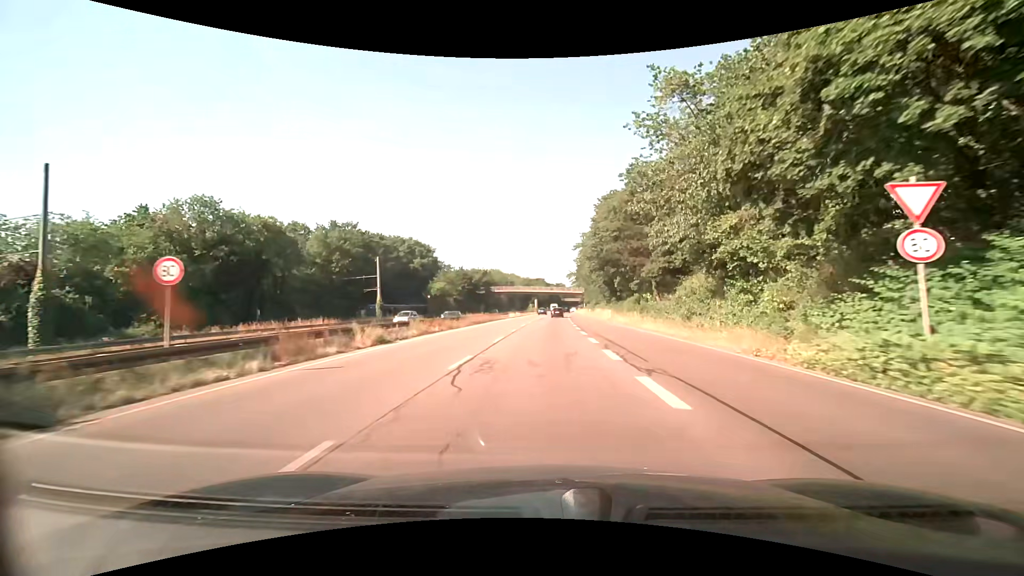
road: trunk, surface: asphalt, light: Day
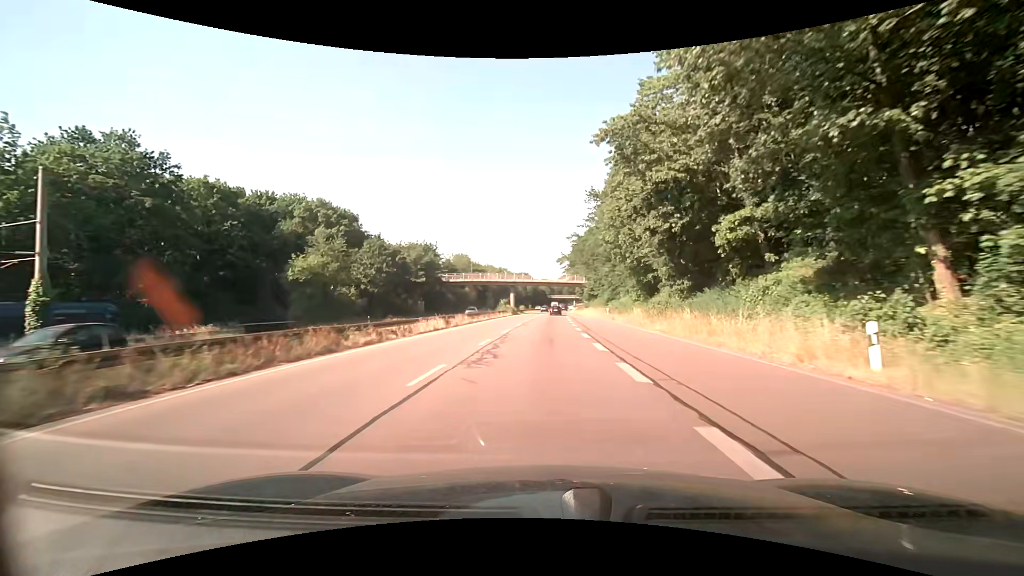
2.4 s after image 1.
(+0.8, +47.2) m; +2°
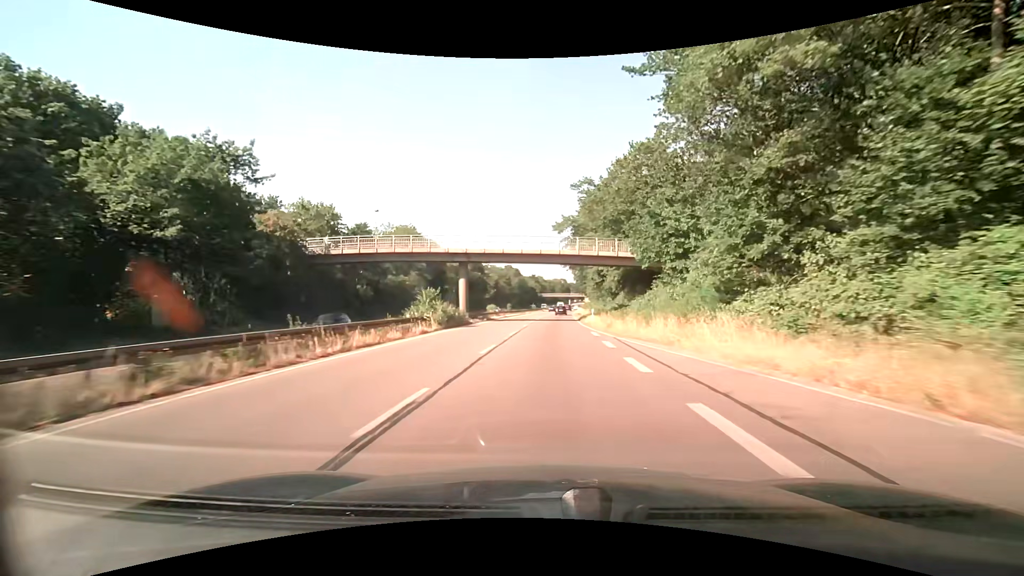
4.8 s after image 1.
(+0.4, +47.9) m; +1°
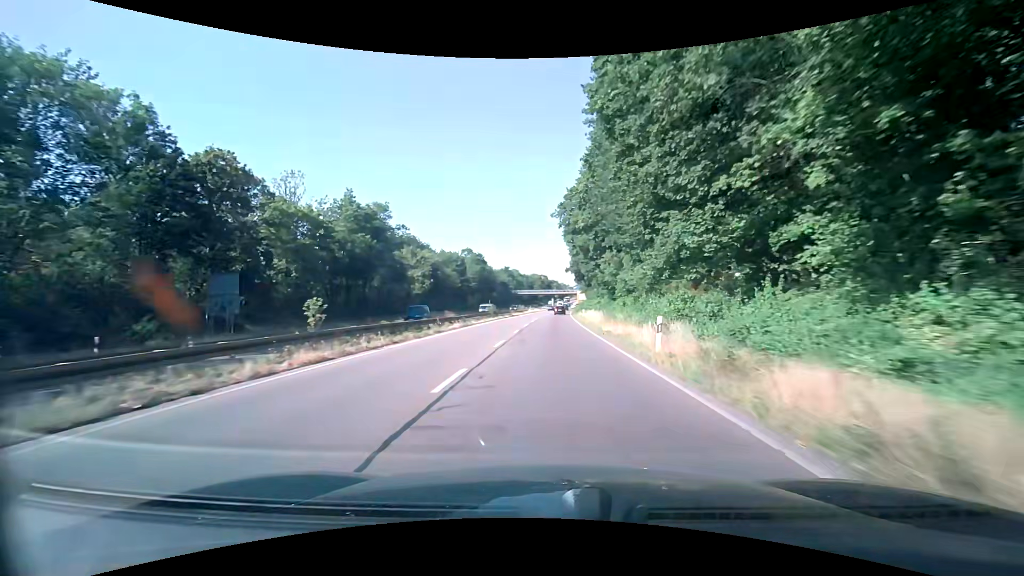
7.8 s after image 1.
(+1.2, +59.9) m; +2°
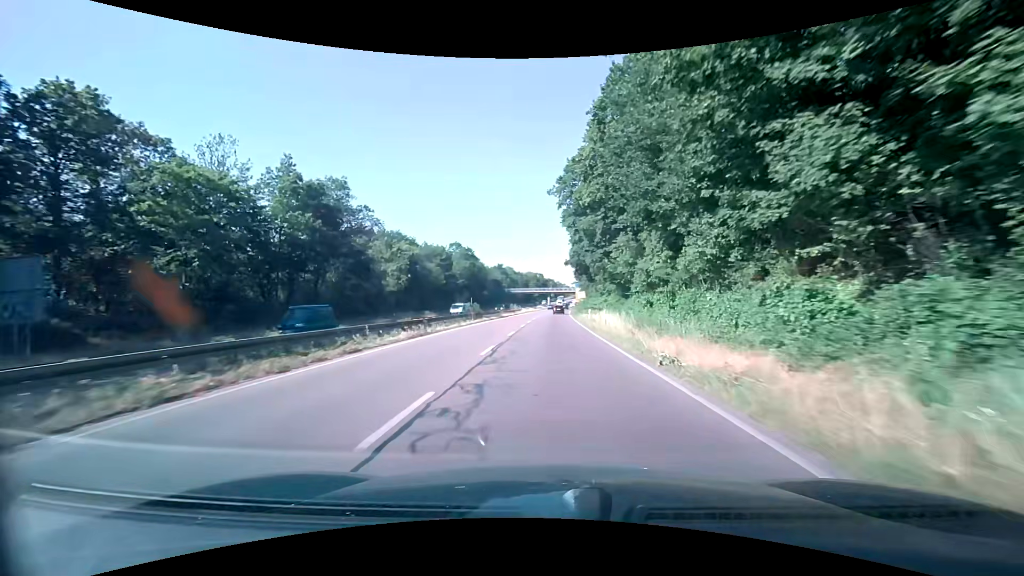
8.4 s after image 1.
(+0.1, +11.8) m; +1°
